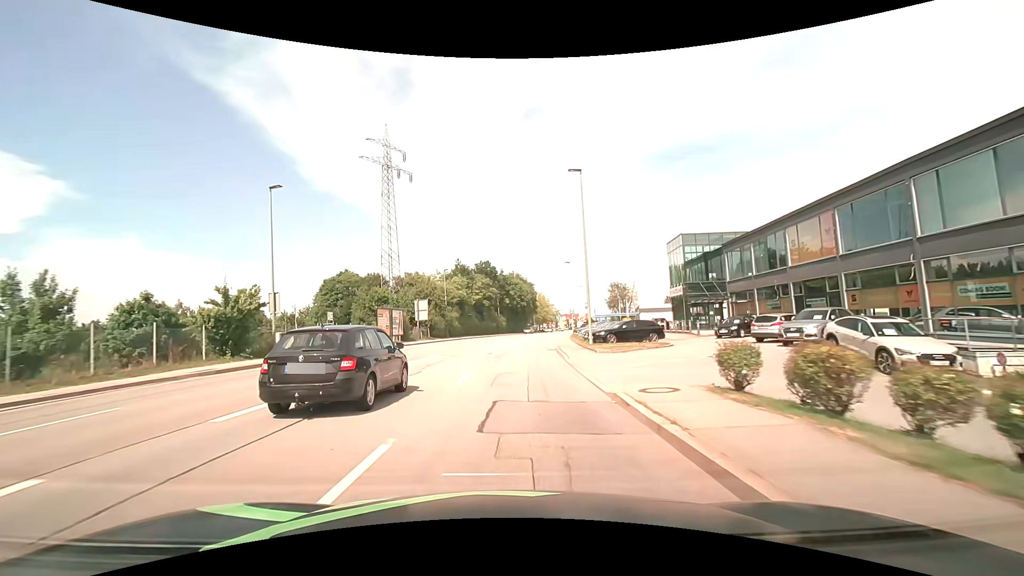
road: tertiary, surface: asphalt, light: Day
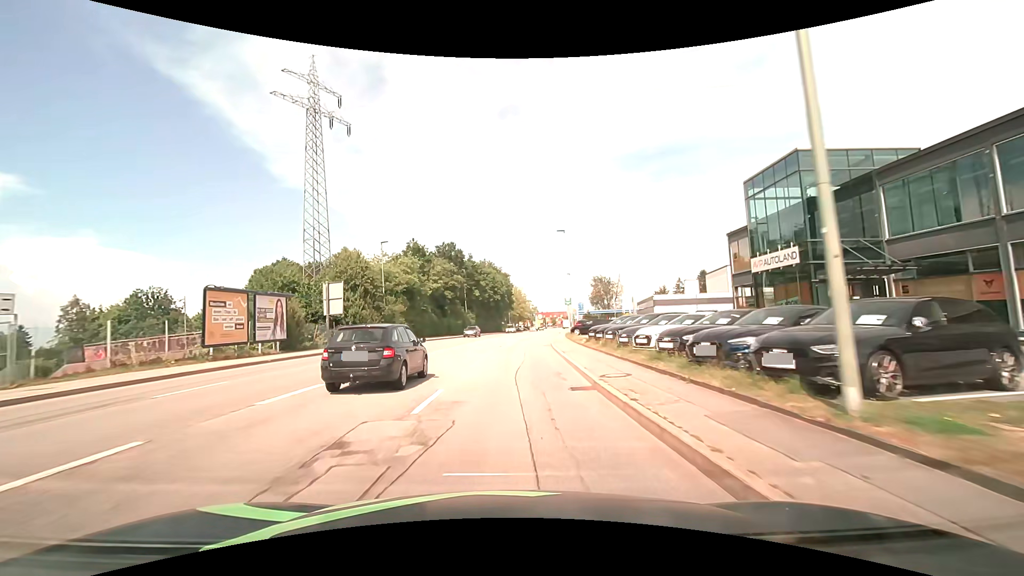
(+0.7, +22.8) m; +3°
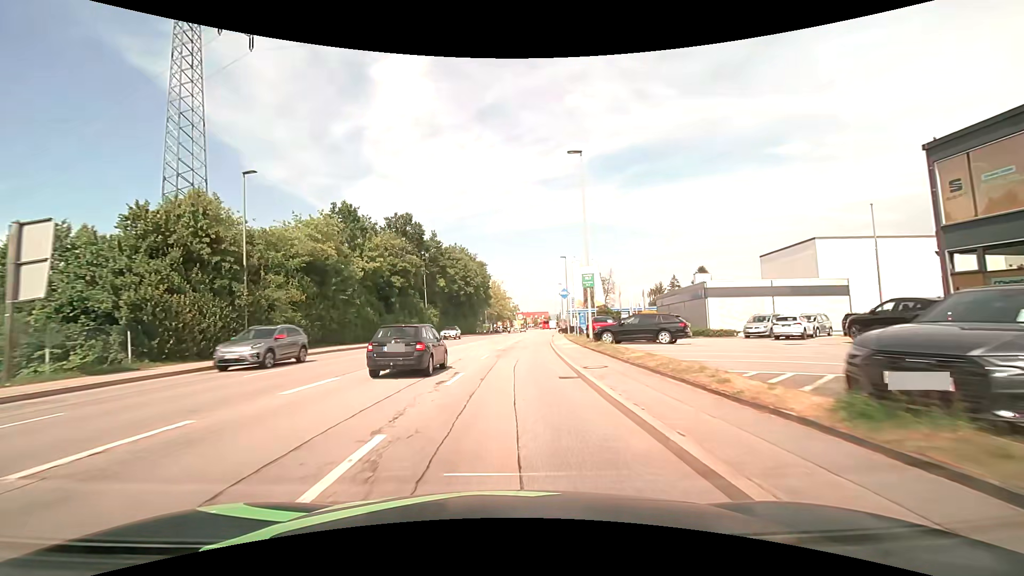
(+0.5, +22.8) m; +2°
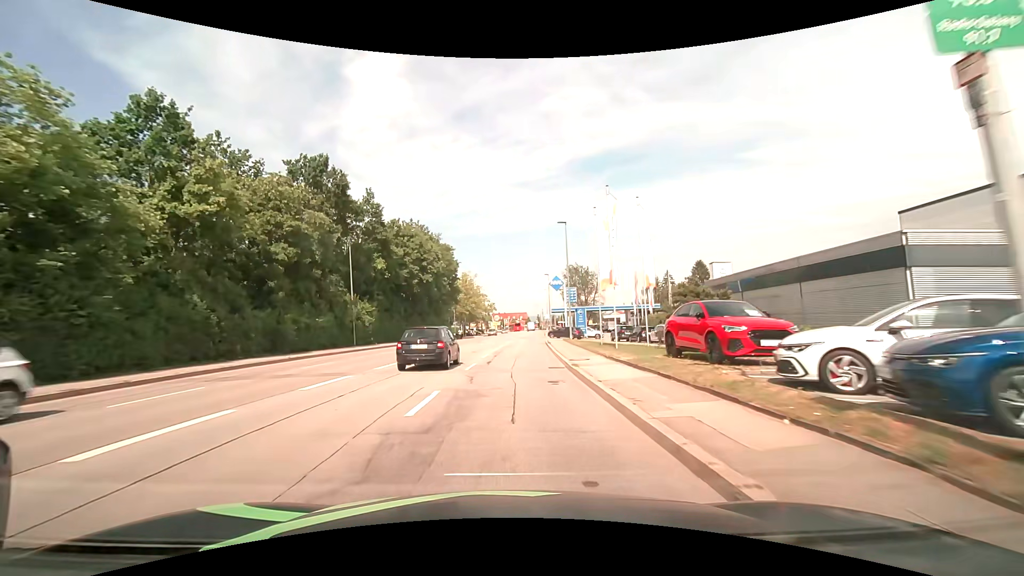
(+0.5, +22.8) m; +3°
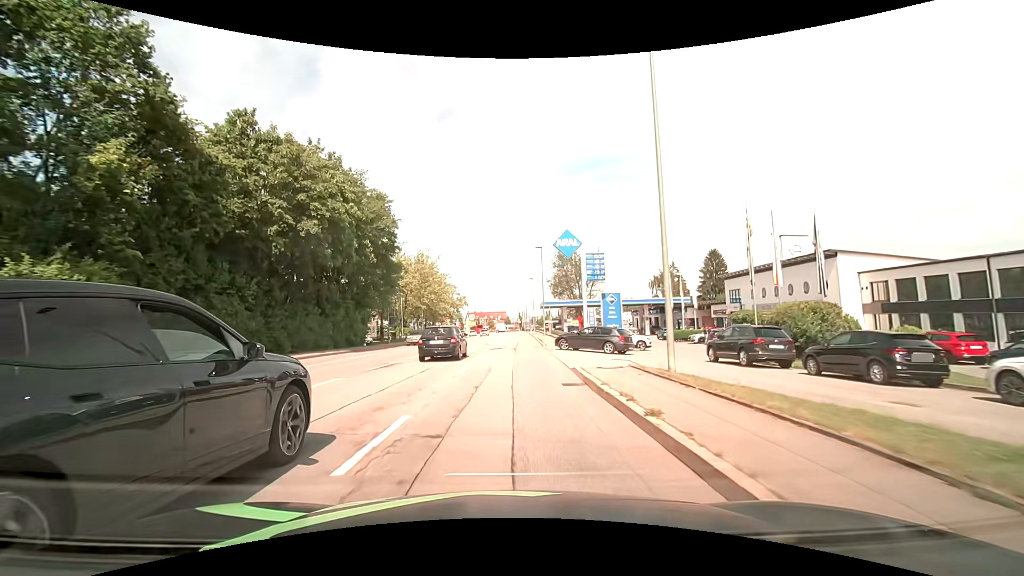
(+0.7, +30.4) m; +2°
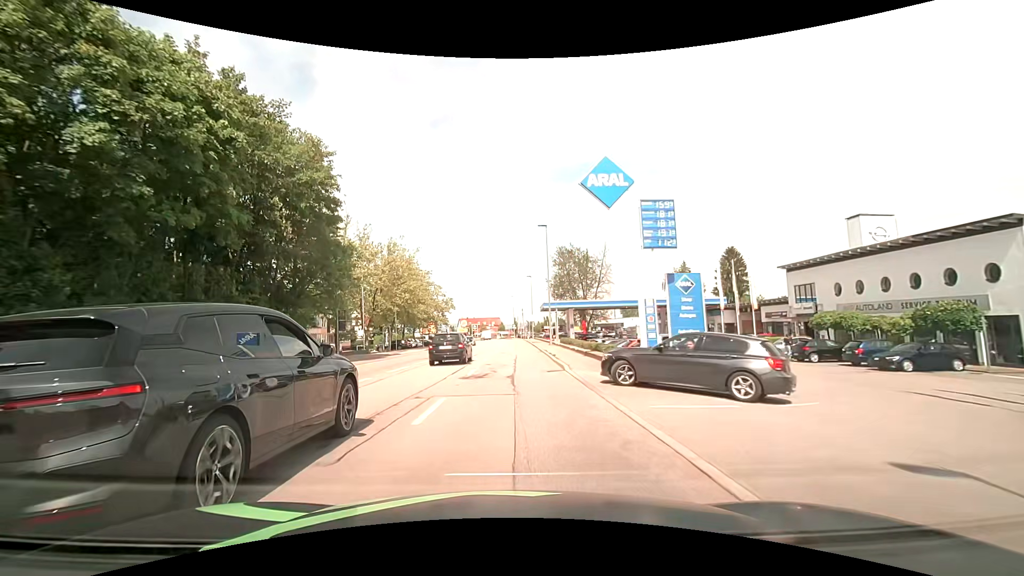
(+0.2, +15.2) m; 0°
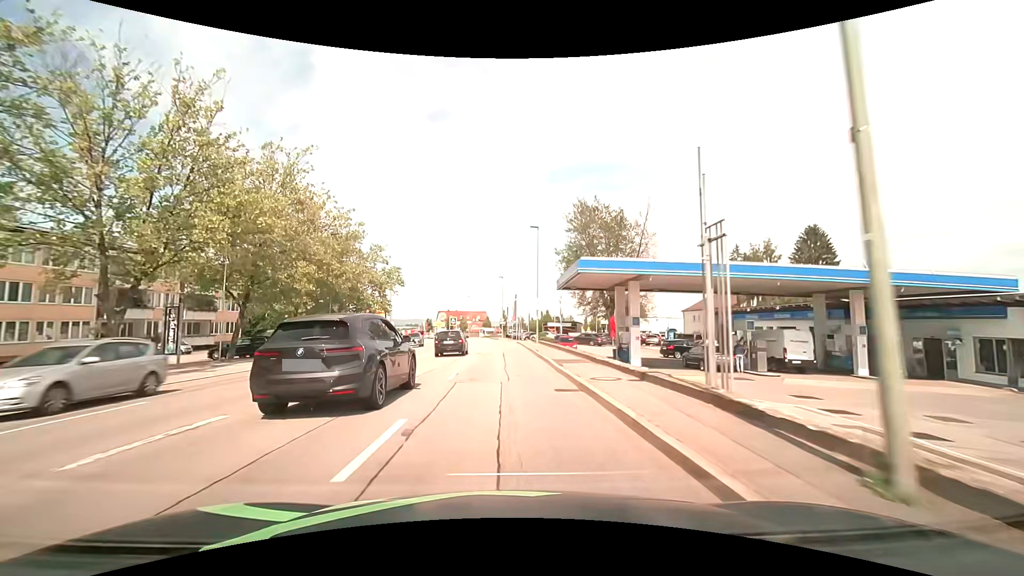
(+0.7, +38.0) m; +1°
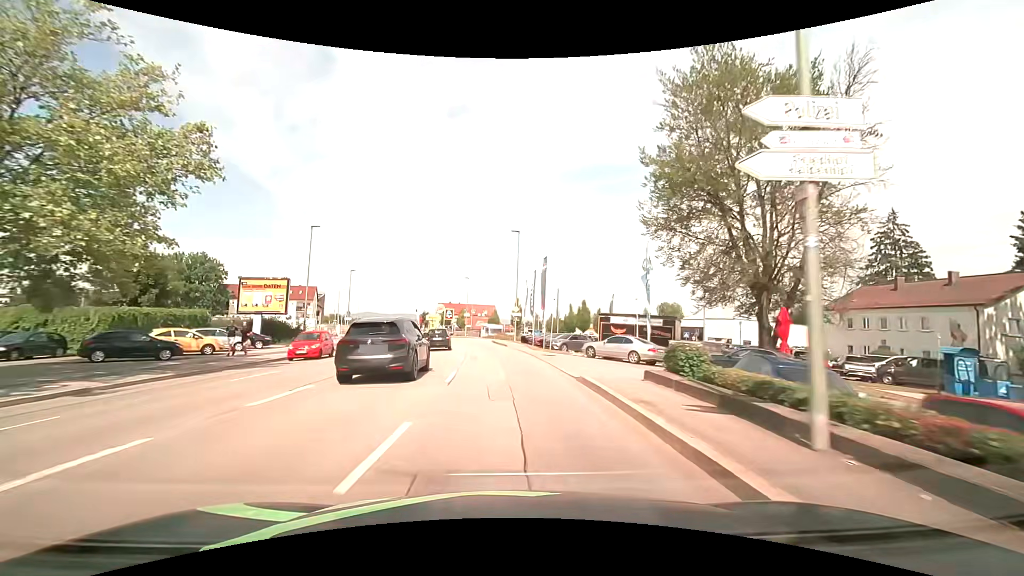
(+0.1, +38.0) m; 0°
